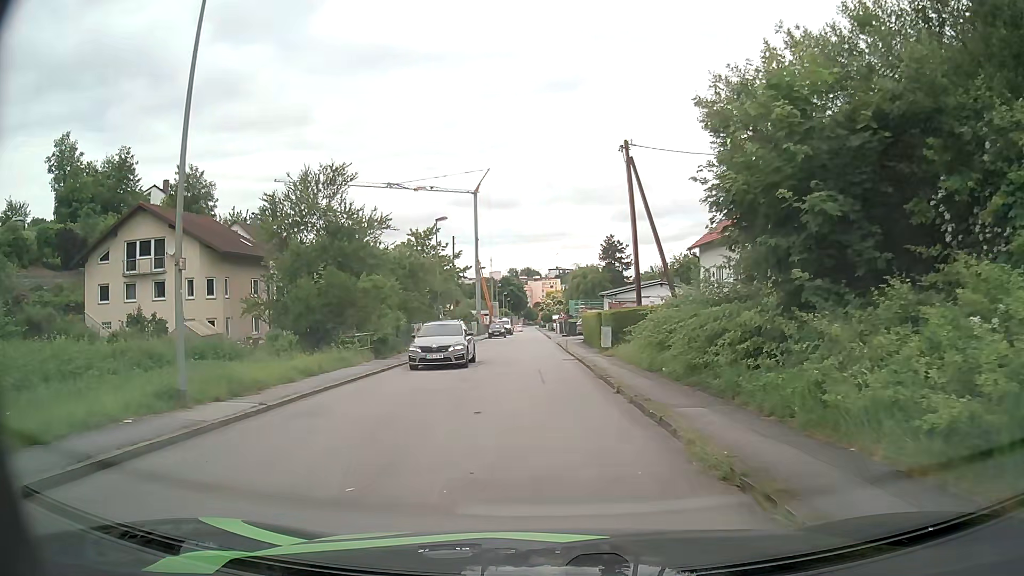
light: Day
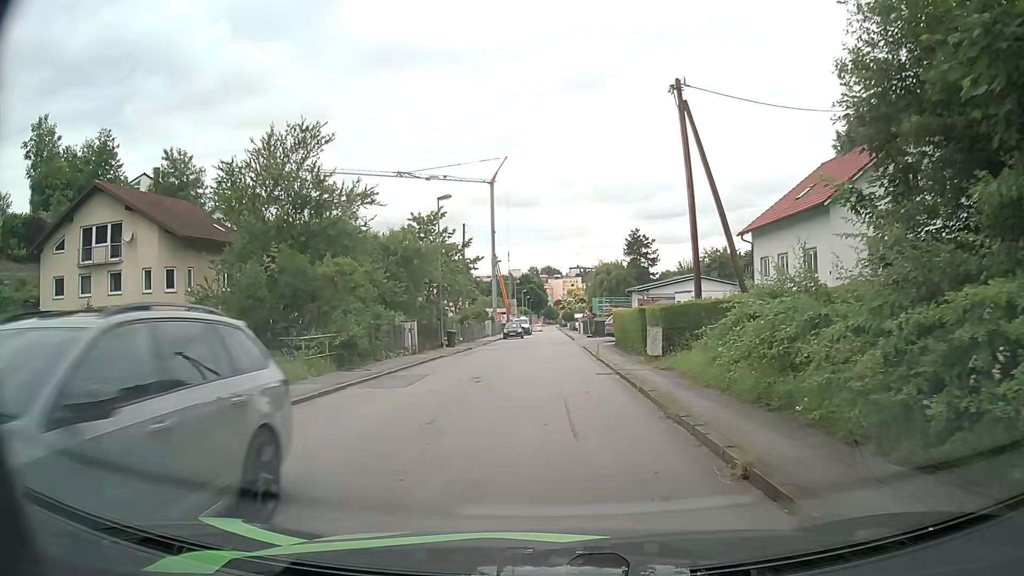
(-0.1, +7.3) m; -1°
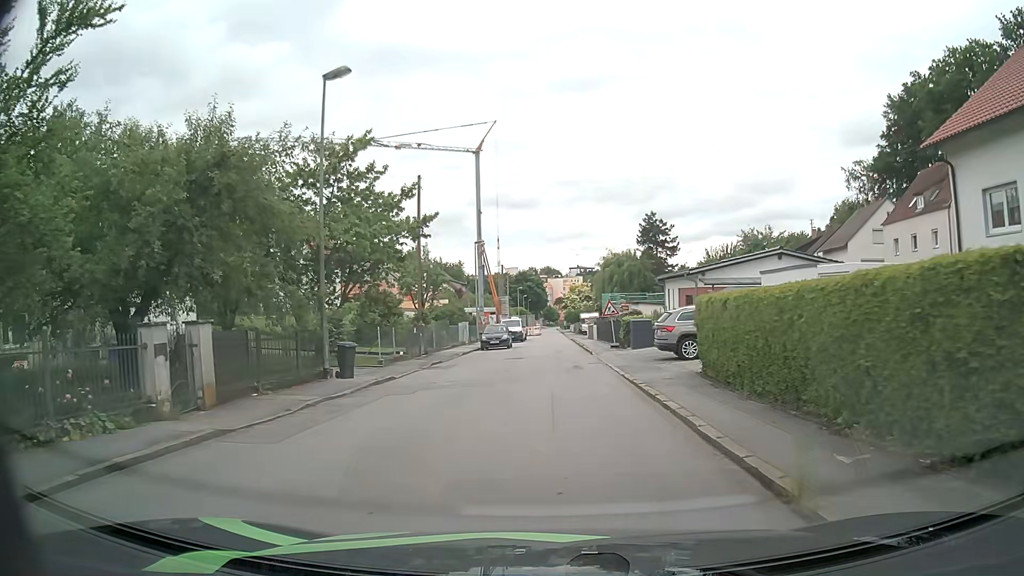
(-0.3, +19.4) m; -1°
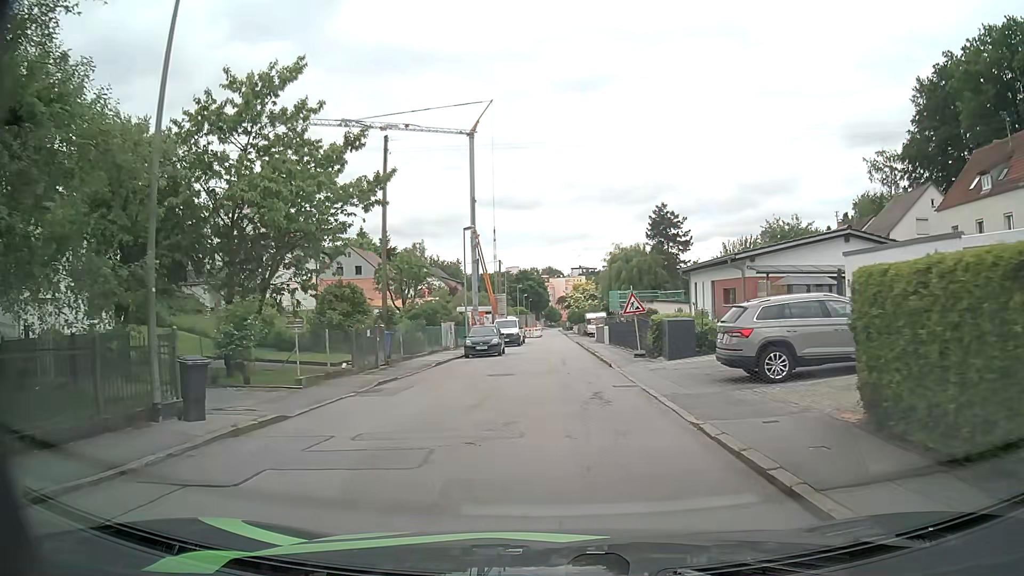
(+0.1, +8.2) m; 0°
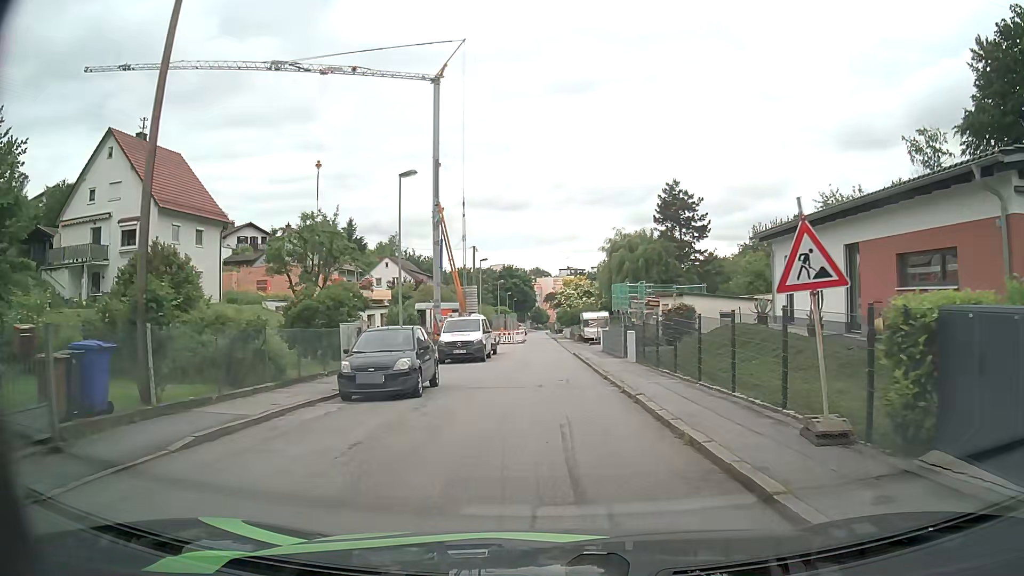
(+0.1, +17.1) m; +1°
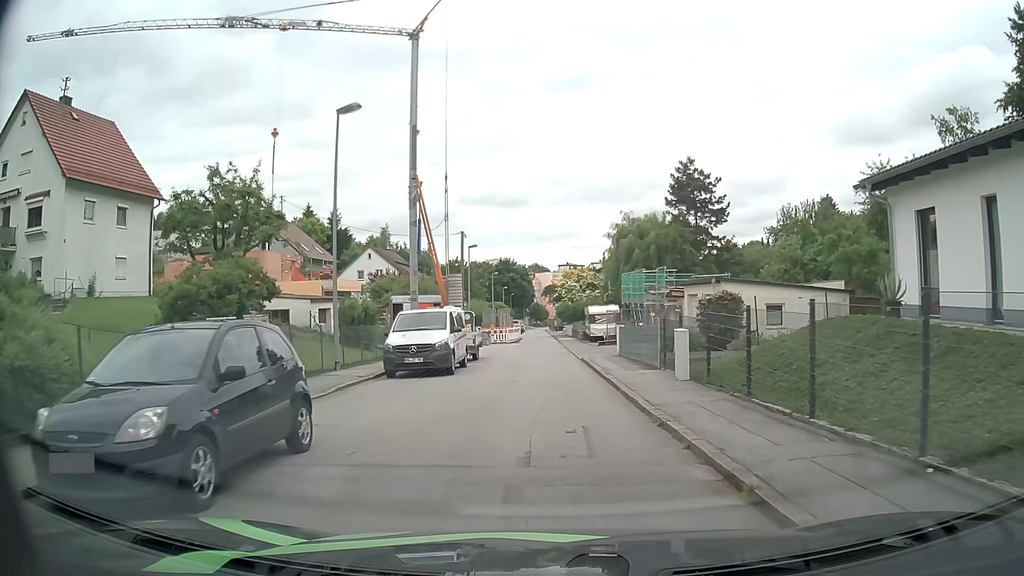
(0.0, +8.9) m; 0°
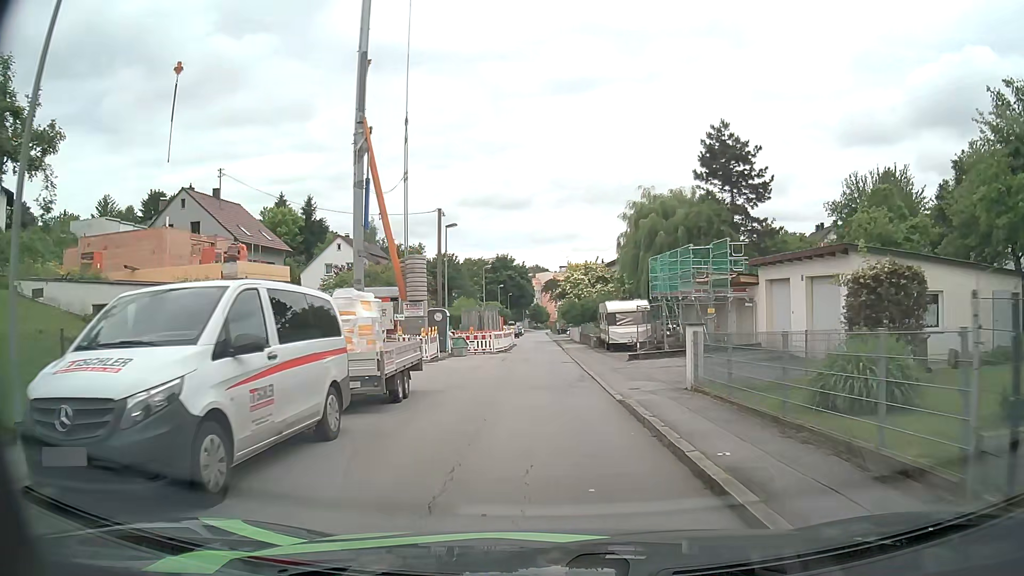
(0.0, +13.6) m; 0°
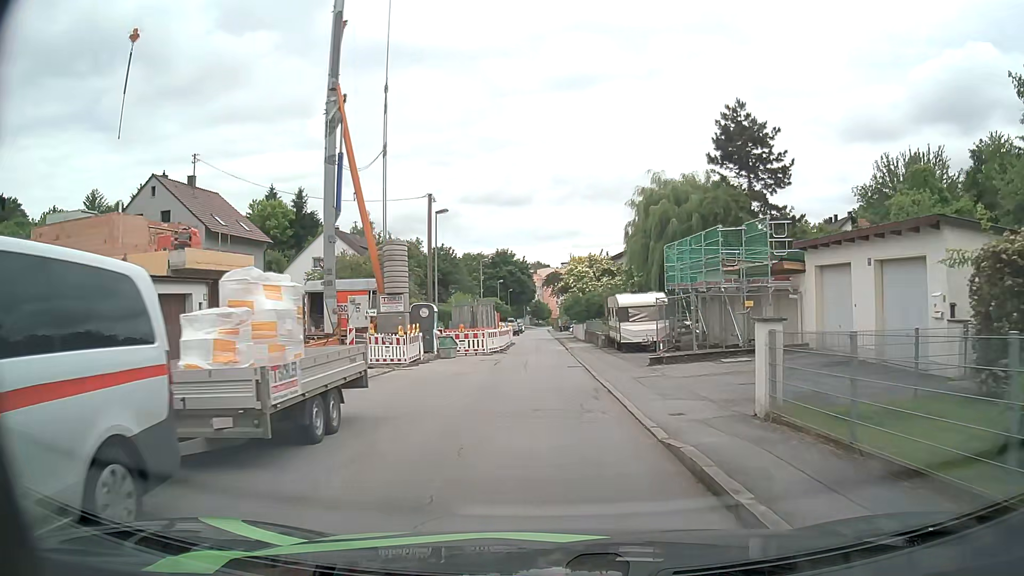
(0.0, +4.6) m; 0°
